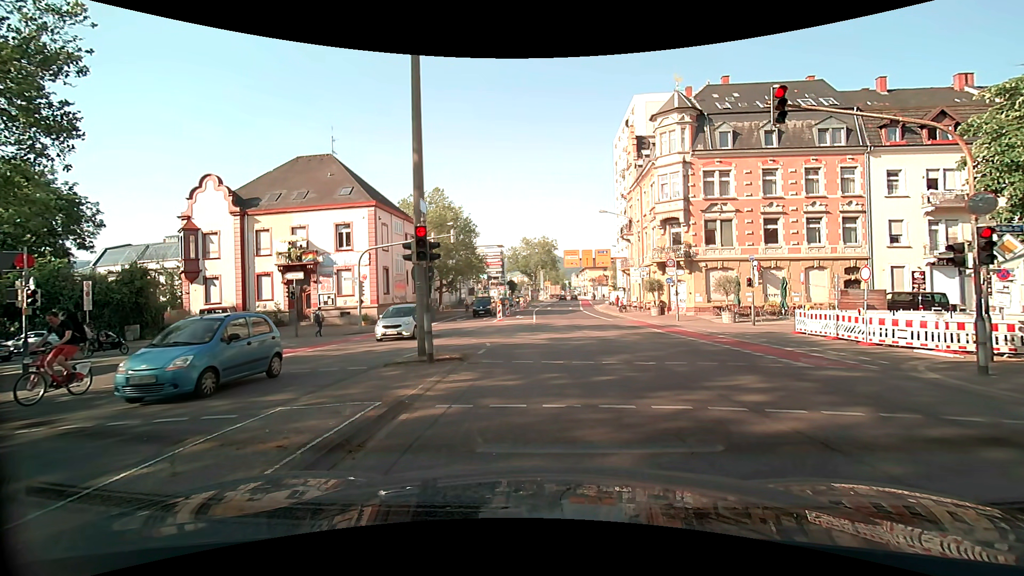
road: secondary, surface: asphalt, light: Day
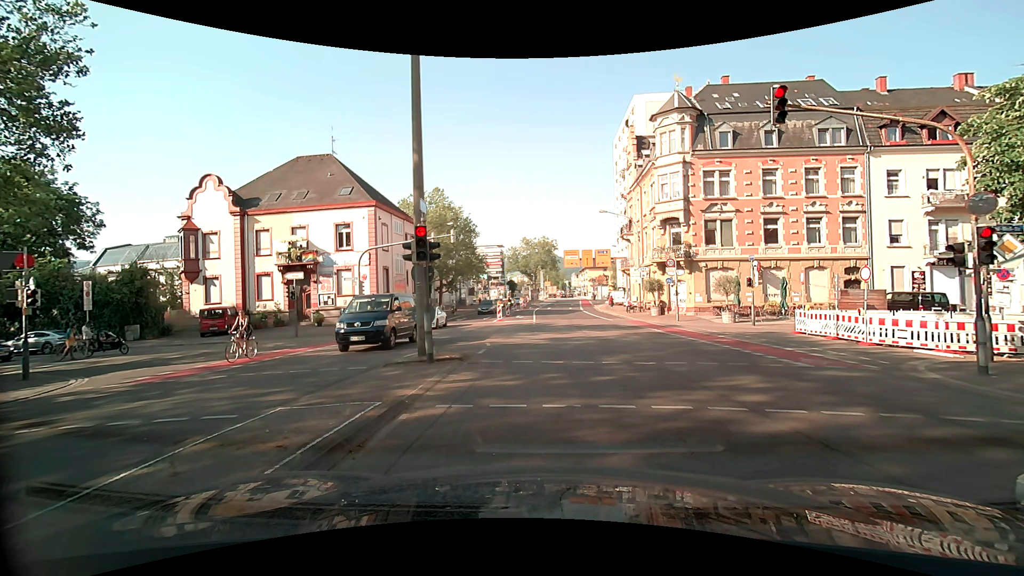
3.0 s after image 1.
(0.0, 0.0) m; 0°
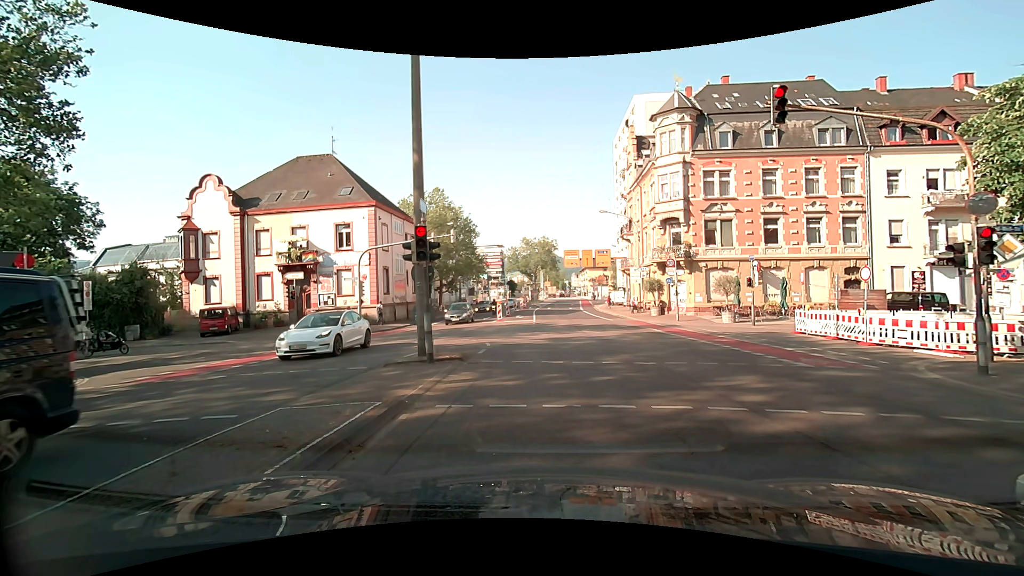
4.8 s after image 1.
(0.0, 0.0) m; 0°
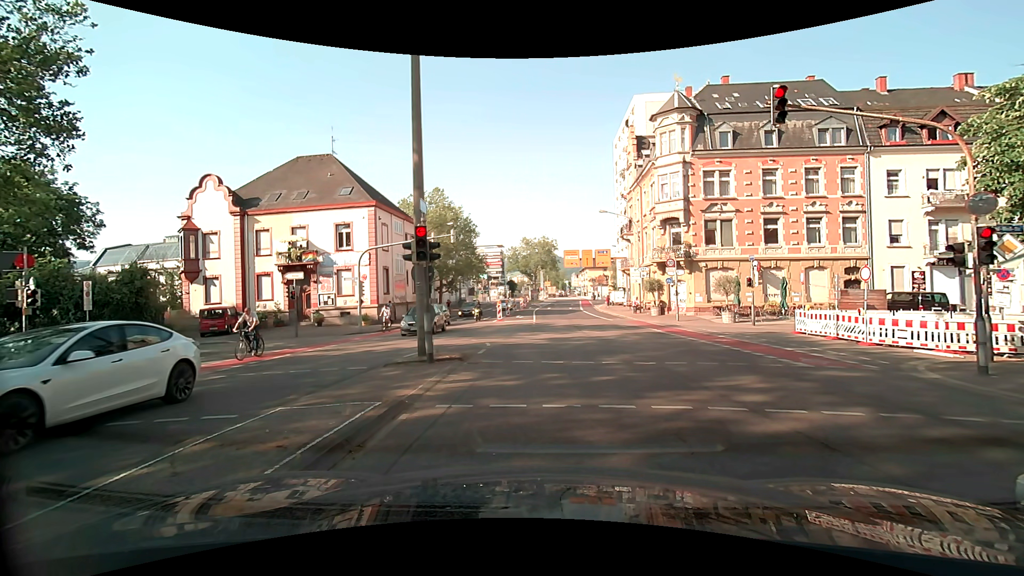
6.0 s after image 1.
(0.0, 0.0) m; 0°
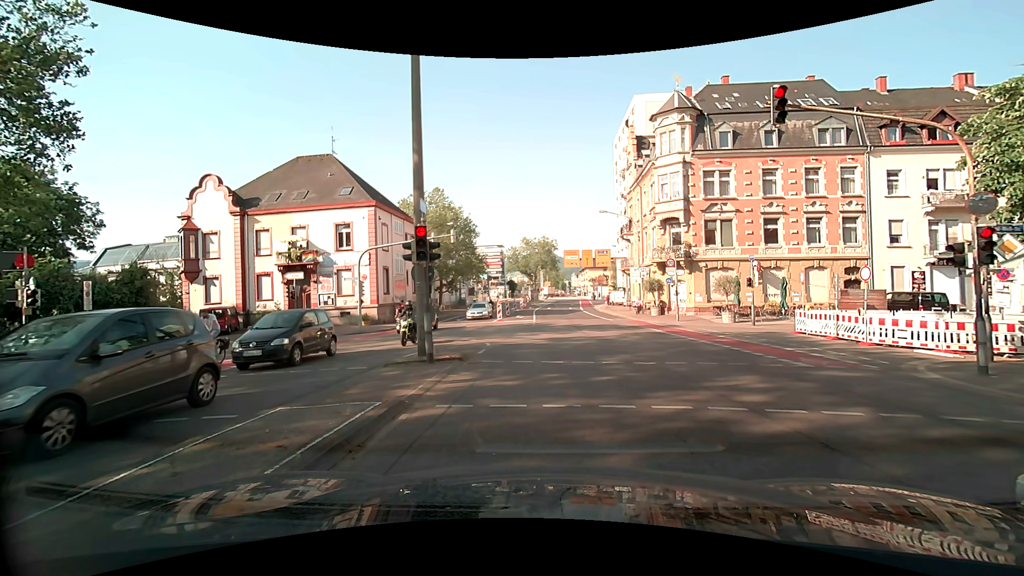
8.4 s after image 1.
(0.0, 0.0) m; 0°
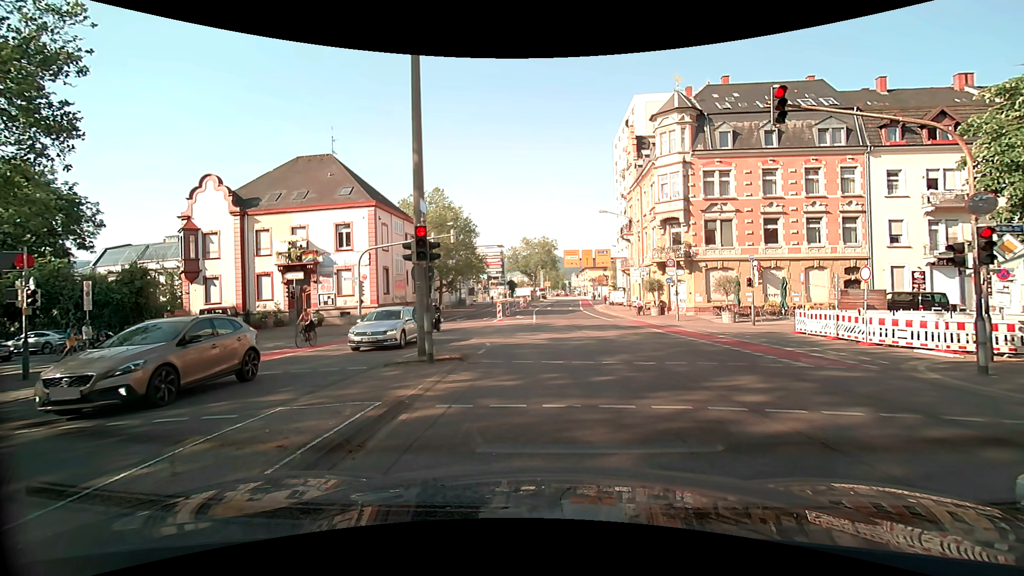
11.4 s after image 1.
(0.0, 0.0) m; 0°
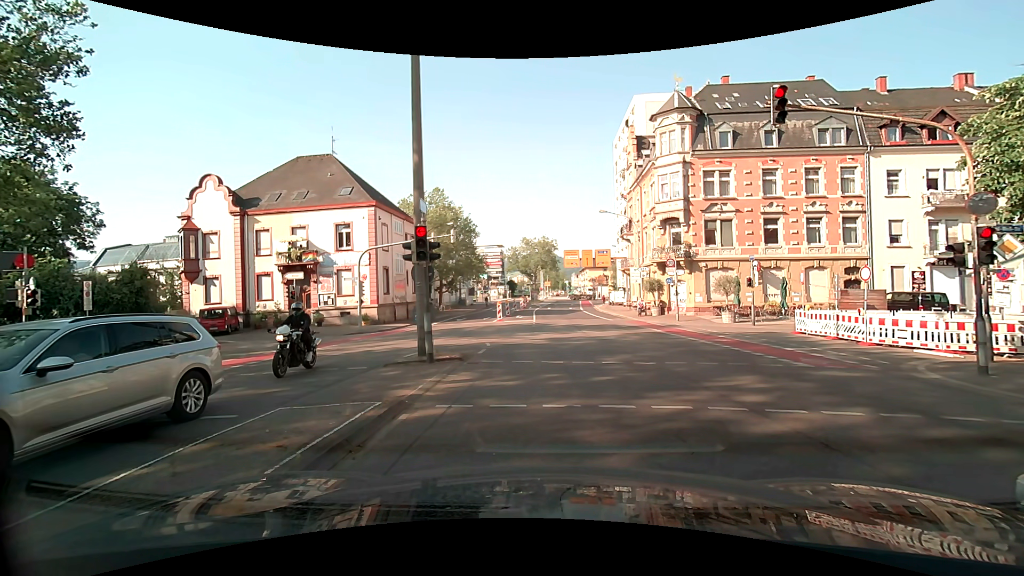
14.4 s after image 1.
(0.0, 0.0) m; 0°
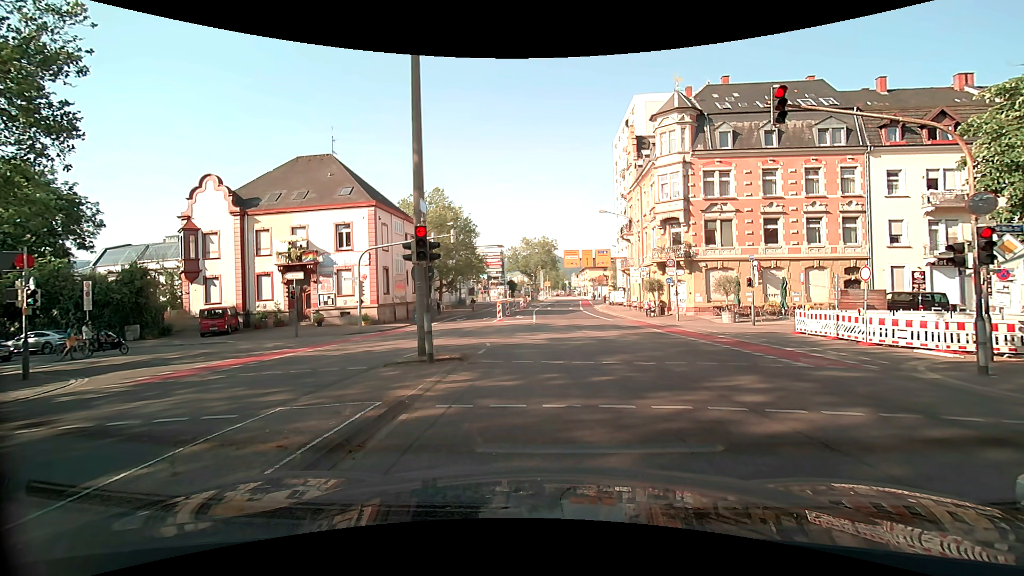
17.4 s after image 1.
(0.0, 0.0) m; 0°
